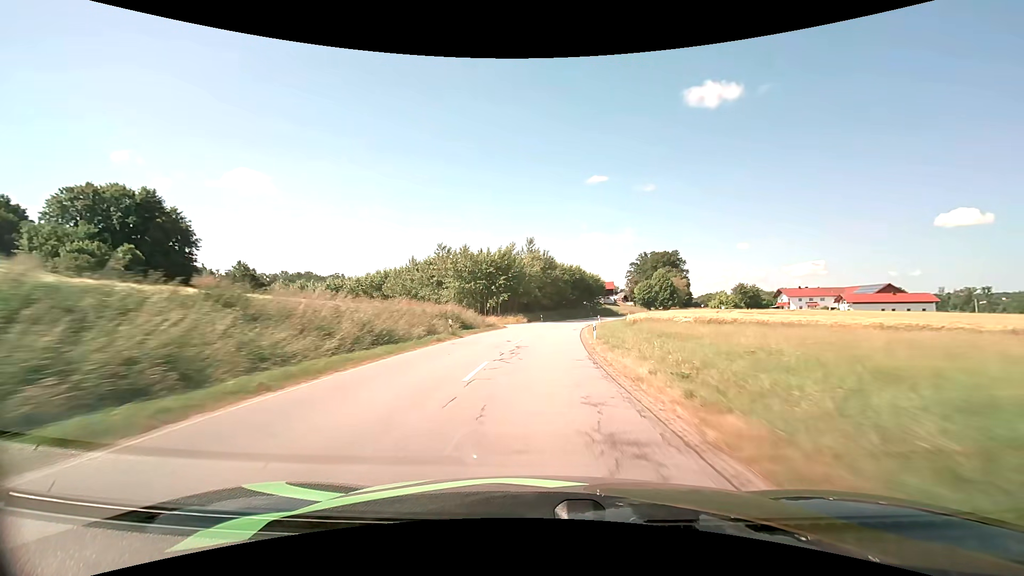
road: secondary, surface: asphalt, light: Day
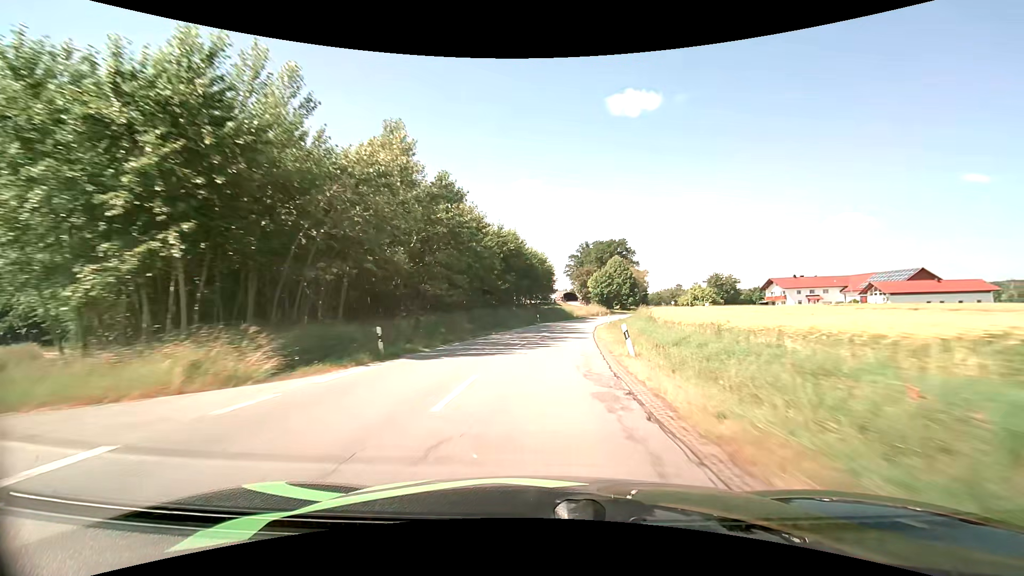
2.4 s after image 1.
(+3.0, +50.8) m; +8°
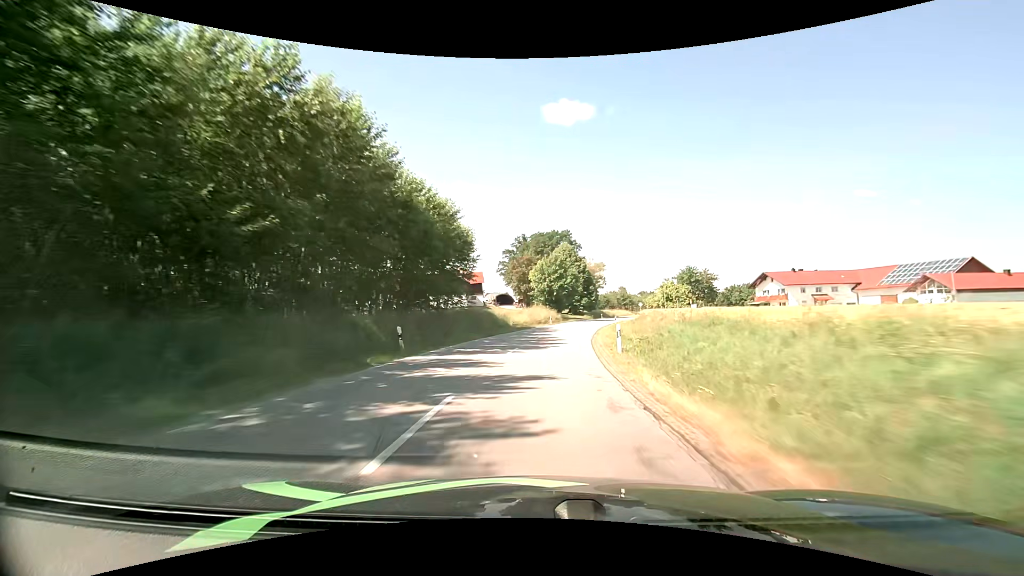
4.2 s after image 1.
(+2.5, +38.2) m; +7°
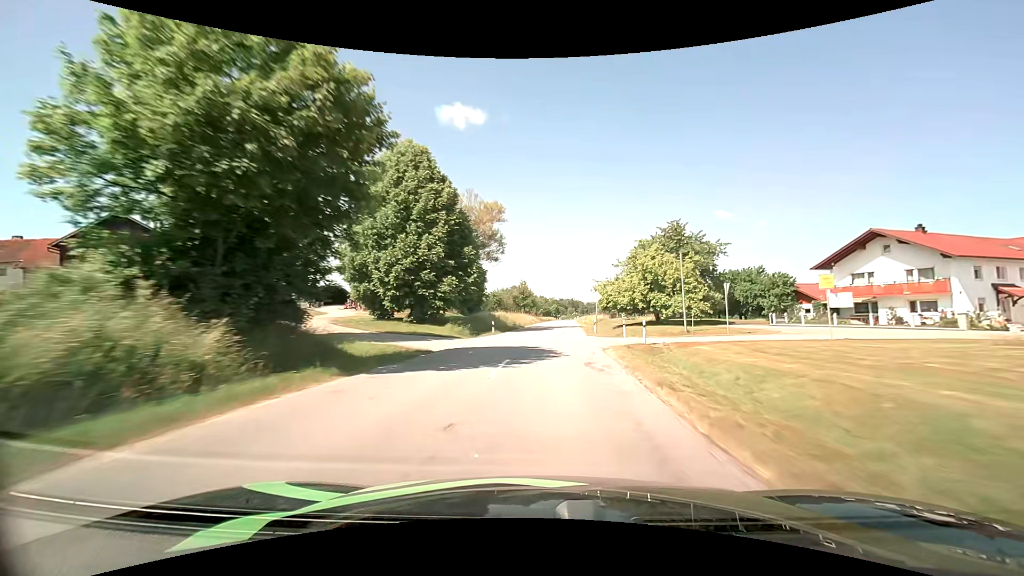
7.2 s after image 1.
(+7.6, +64.9) m; +13°
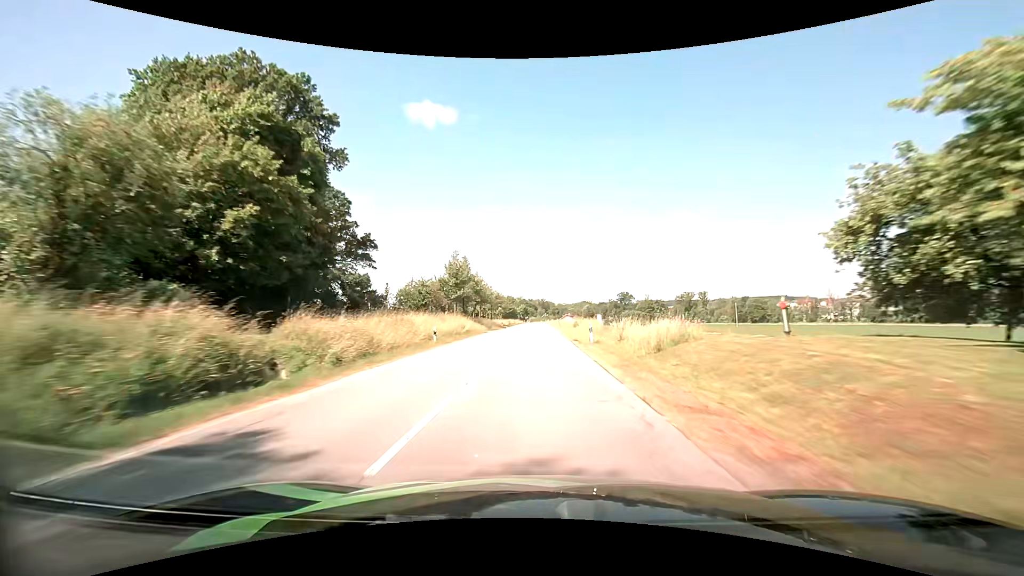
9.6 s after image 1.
(+3.0, +54.1) m; +4°
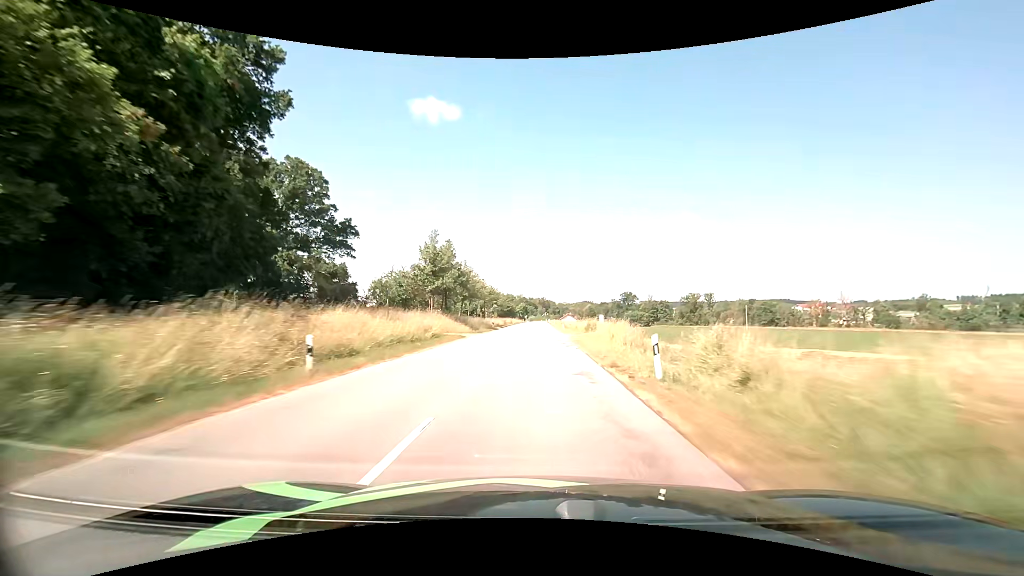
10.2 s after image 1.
(0.0, +13.8) m; 0°
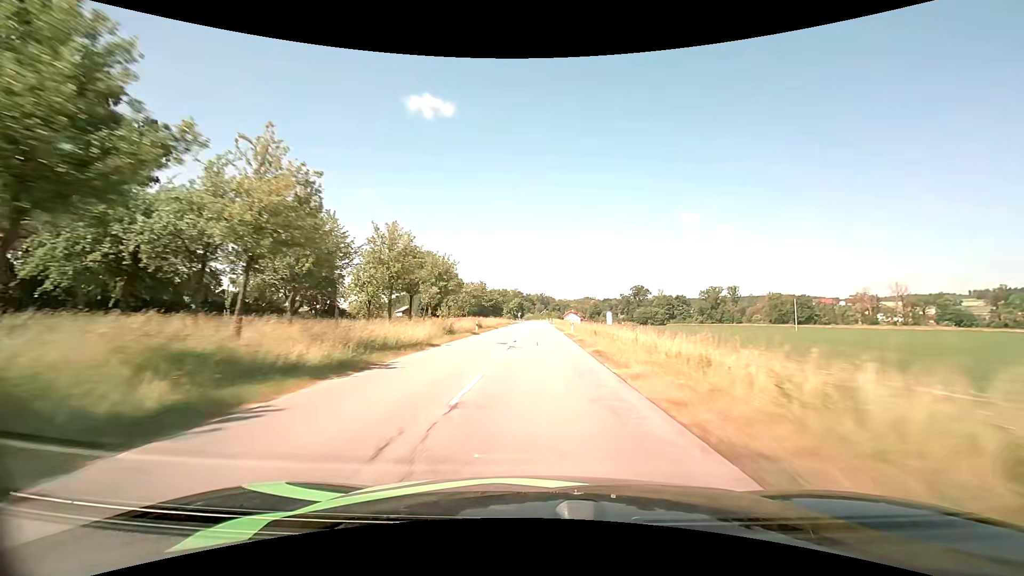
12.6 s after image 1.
(+0.1, +55.4) m; 0°
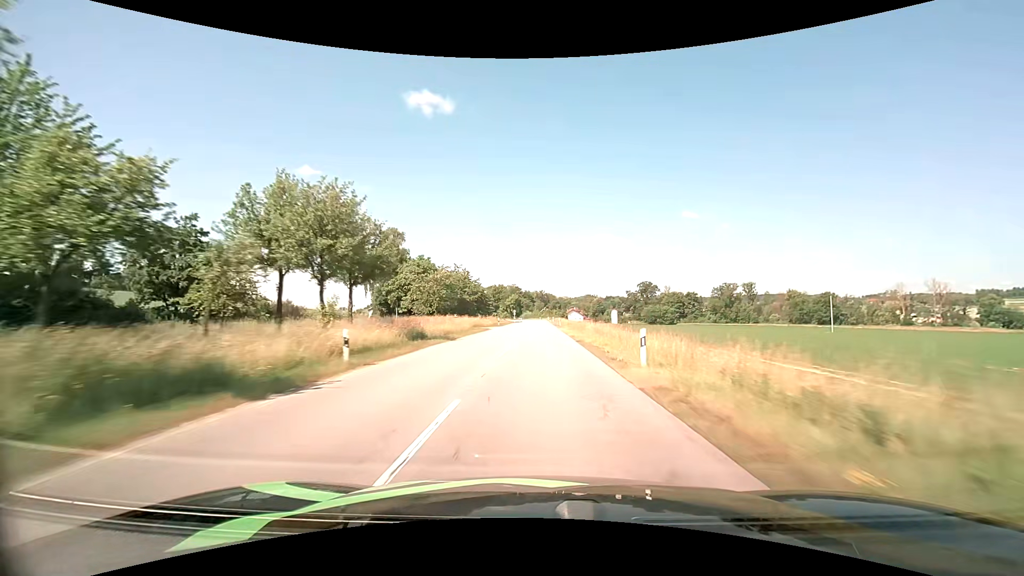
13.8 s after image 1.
(0.0, +27.7) m; 0°
(0, +10) (0, +20) (0, +30) (0, +40) (0, +50) (0, +60) (0, +70) (0, +80) (0, +90) (+1, +100) m
